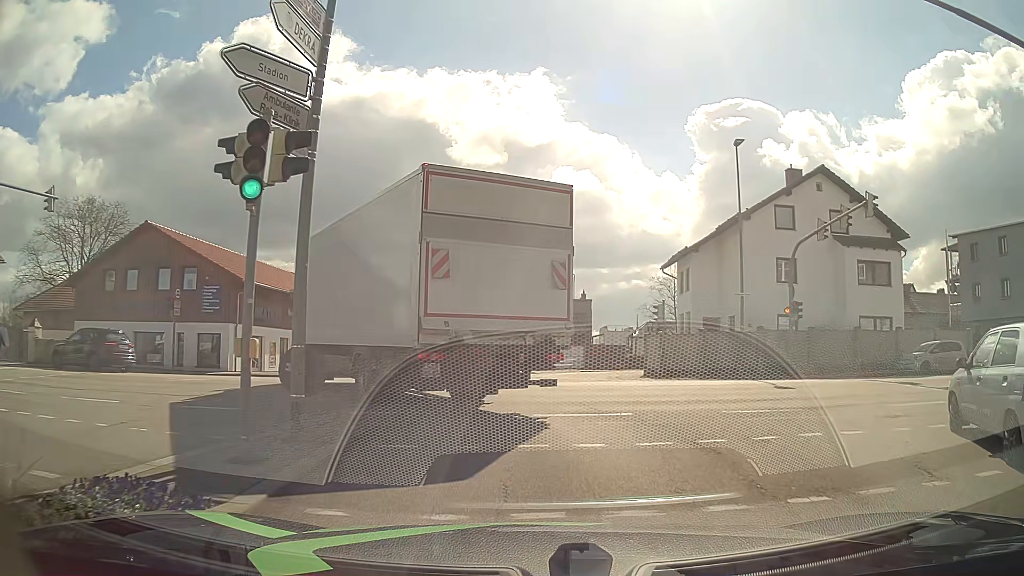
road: tertiary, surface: asphalt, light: Day
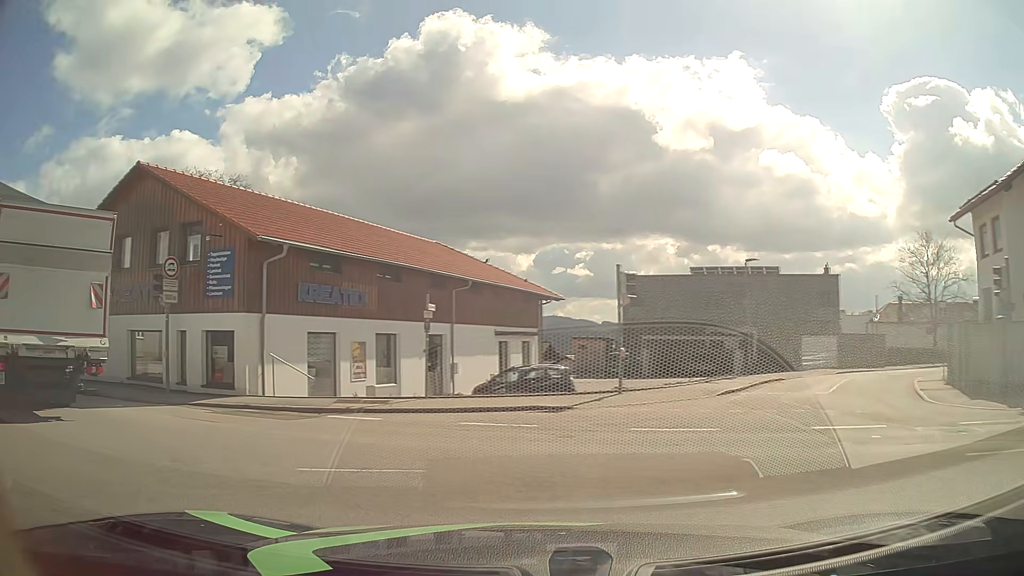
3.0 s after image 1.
(-0.7, +14.3) m; -20°
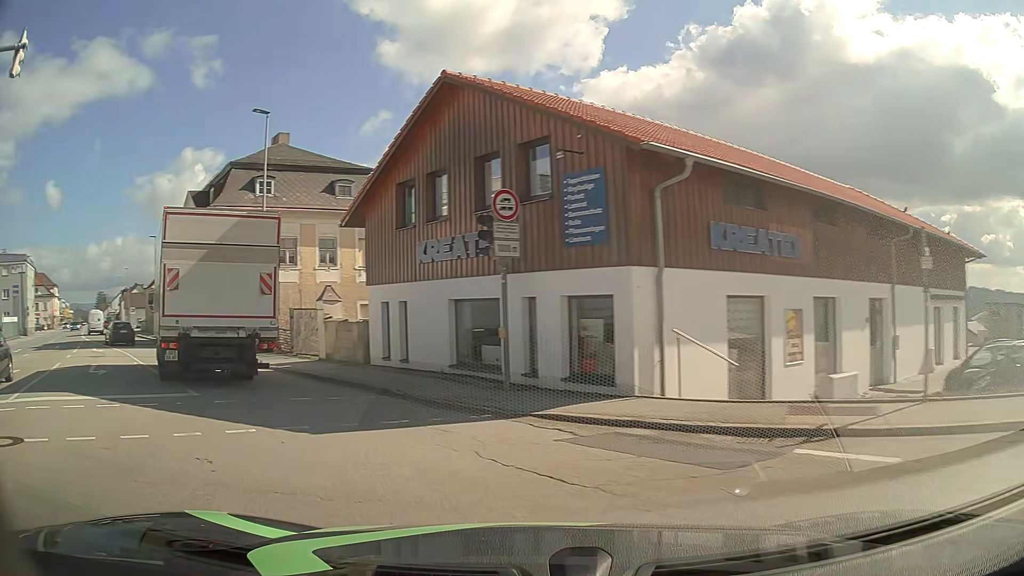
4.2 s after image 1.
(-1.8, +6.4) m; -31°
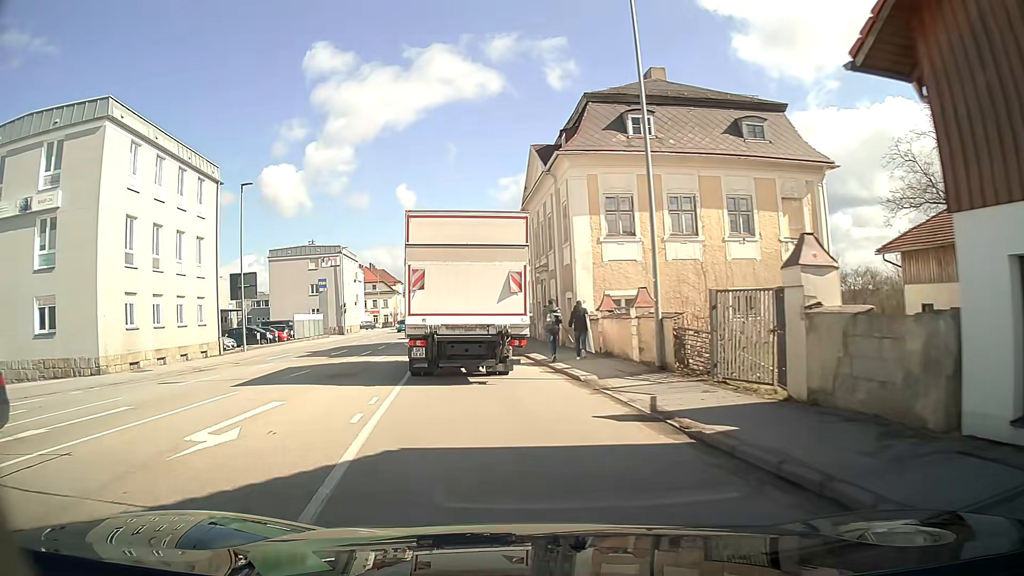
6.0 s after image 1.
(-4.5, +11.9) m; -34°
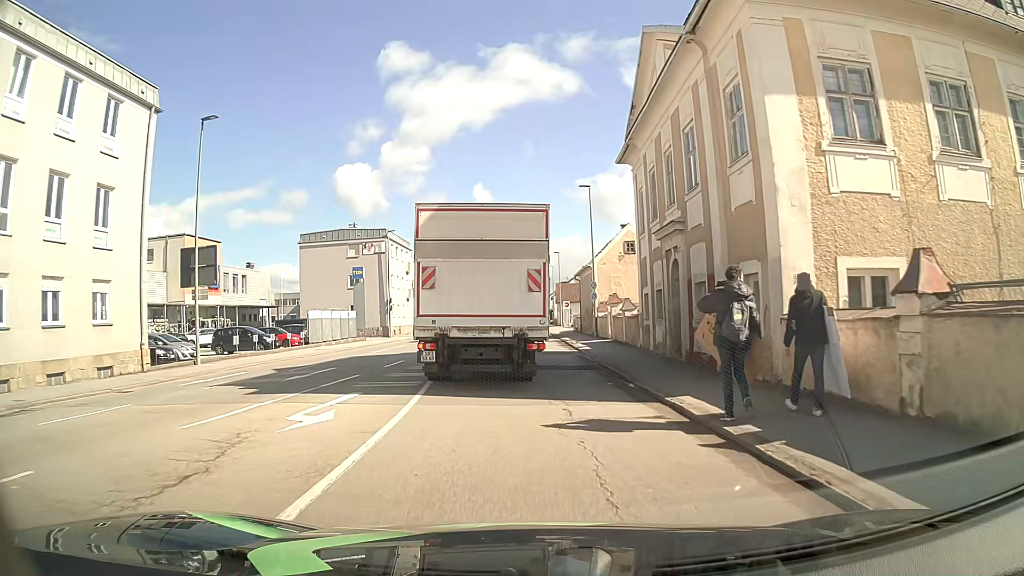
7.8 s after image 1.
(-0.8, +14.7) m; -5°
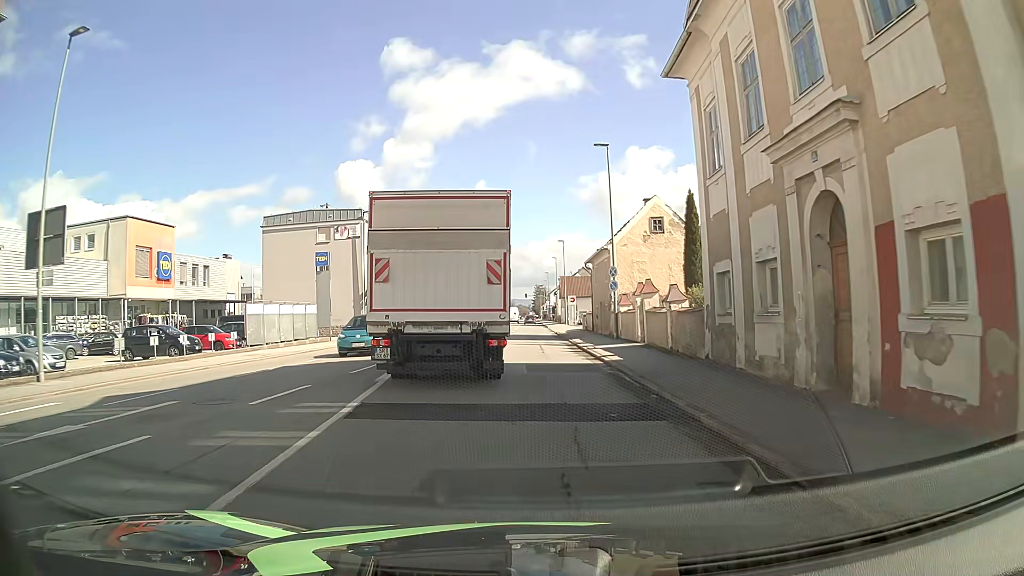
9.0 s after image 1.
(0.0, +10.3) m; +1°
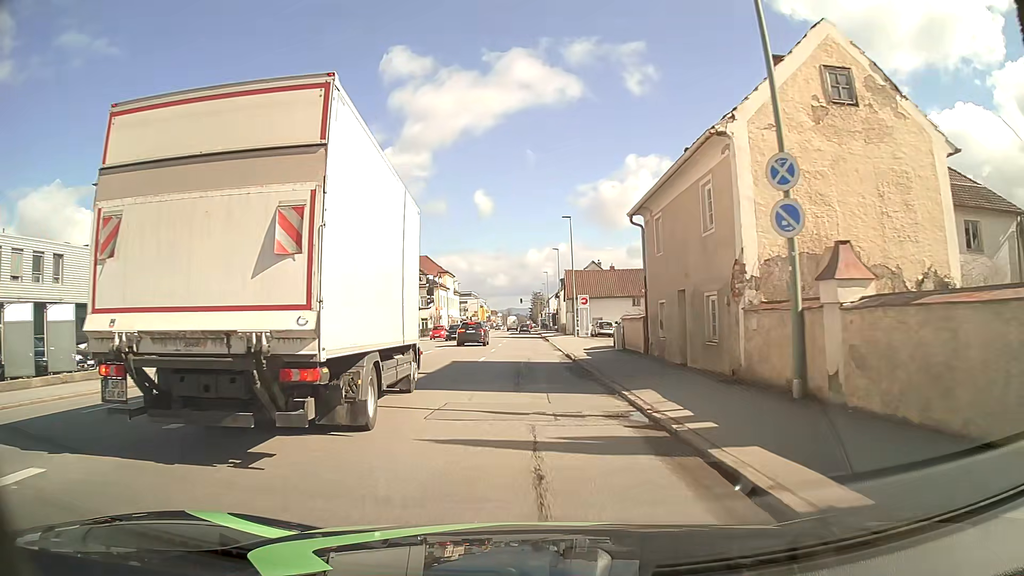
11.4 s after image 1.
(-0.1, +25.1) m; 0°
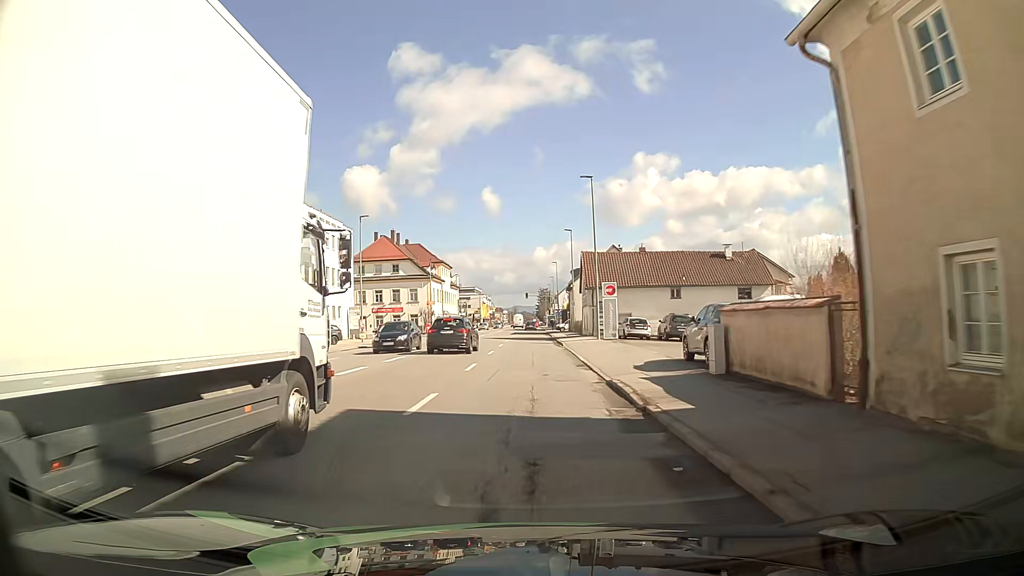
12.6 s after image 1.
(-0.1, +15.4) m; -1°
(0, +10) (0, +20) (0, +30) (0, +40) (0, +50) (0, +60) (0, +70) (0, +80) (-1, +90) (-2, +100) m
